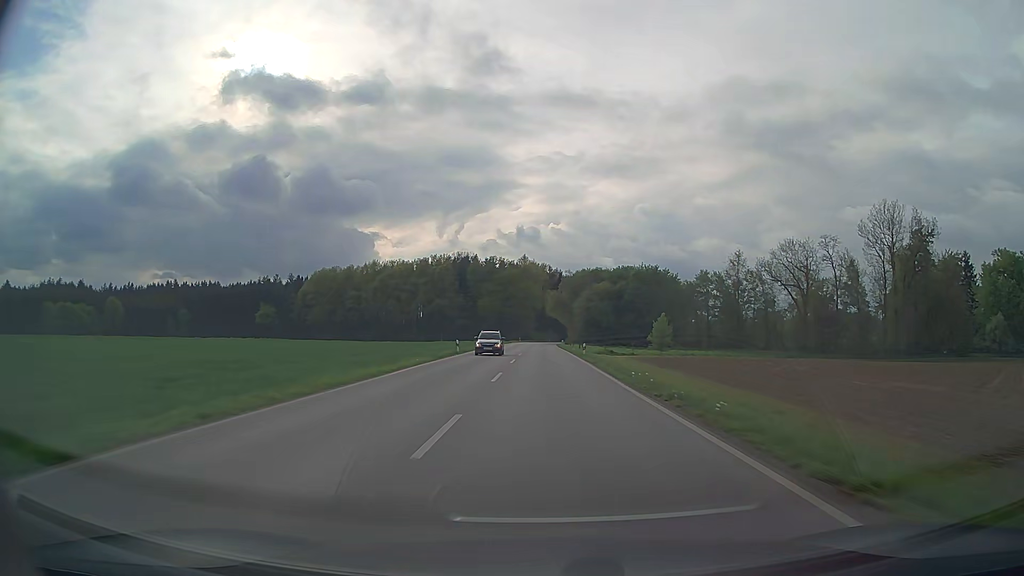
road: secondary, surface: asphalt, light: Day
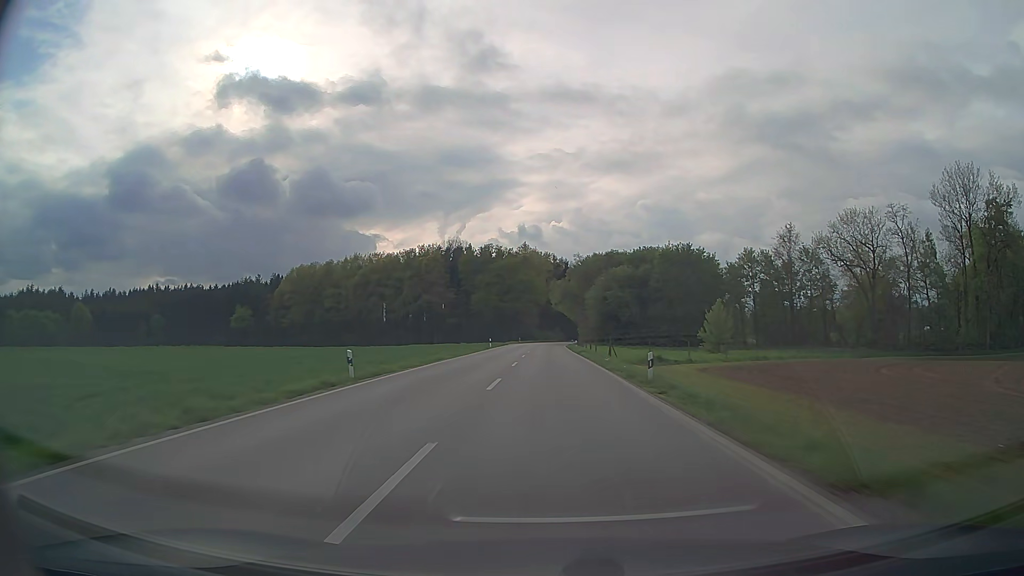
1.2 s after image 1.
(-0.1, +27.1) m; 0°
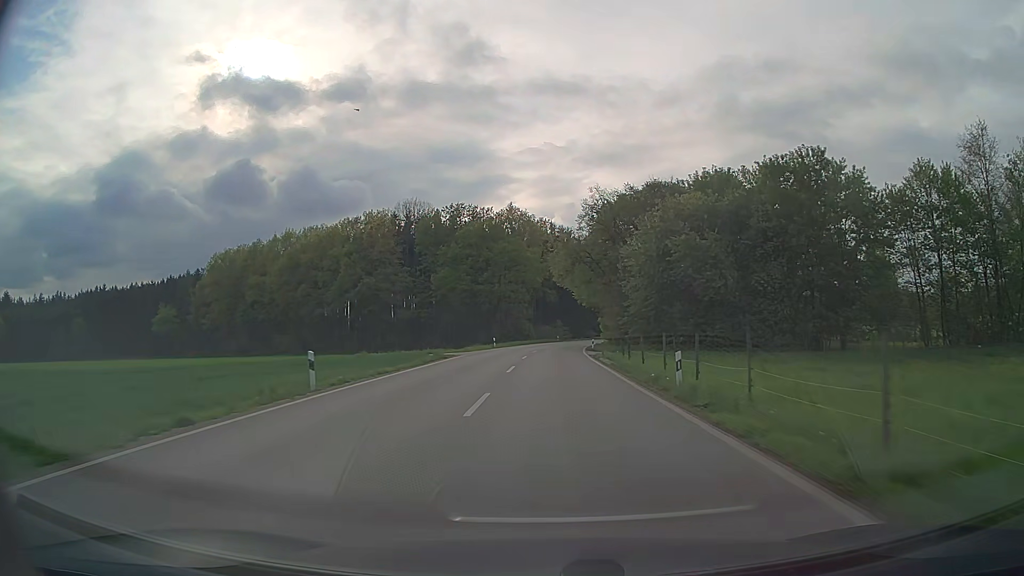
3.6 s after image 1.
(-0.1, +53.4) m; 0°
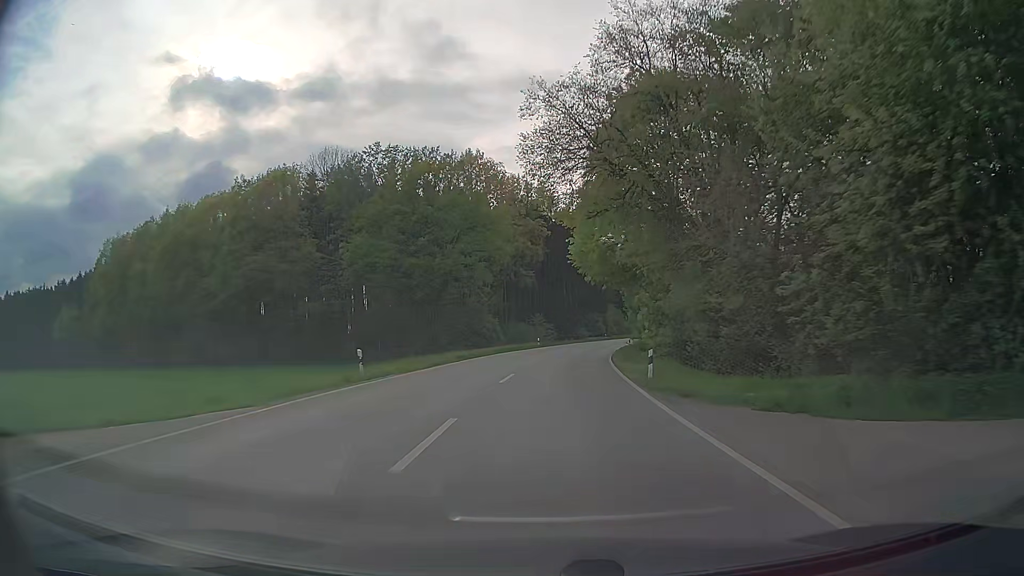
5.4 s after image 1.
(+0.4, +40.3) m; +2°
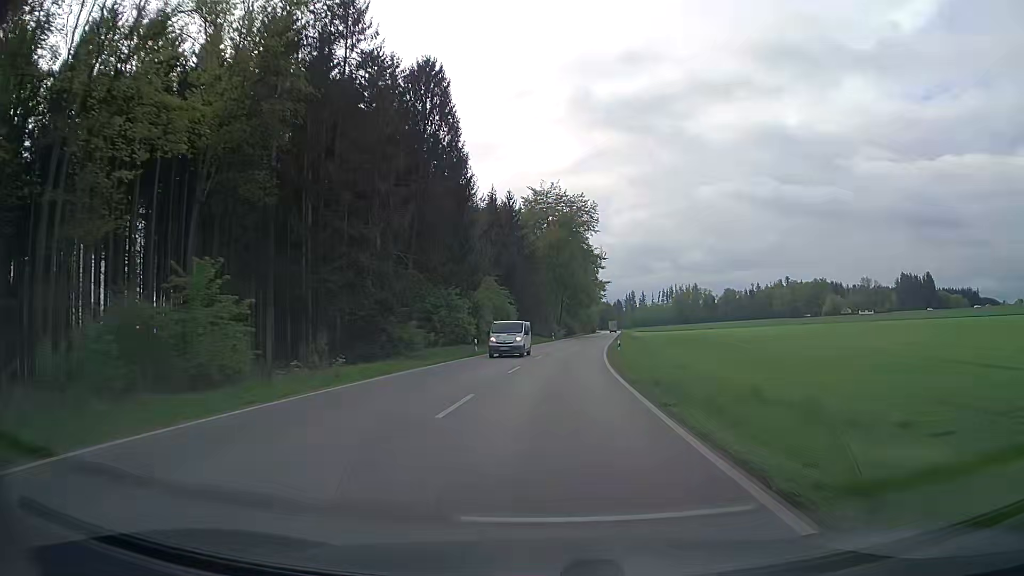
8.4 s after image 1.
(+5.7, +67.3) m; +11°
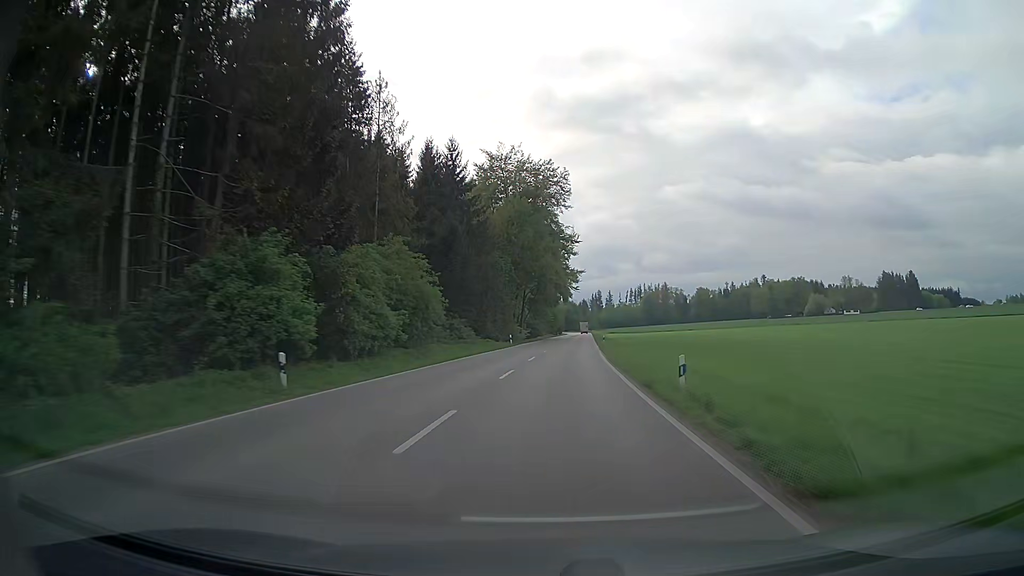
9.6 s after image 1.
(+0.8, +27.1) m; +3°
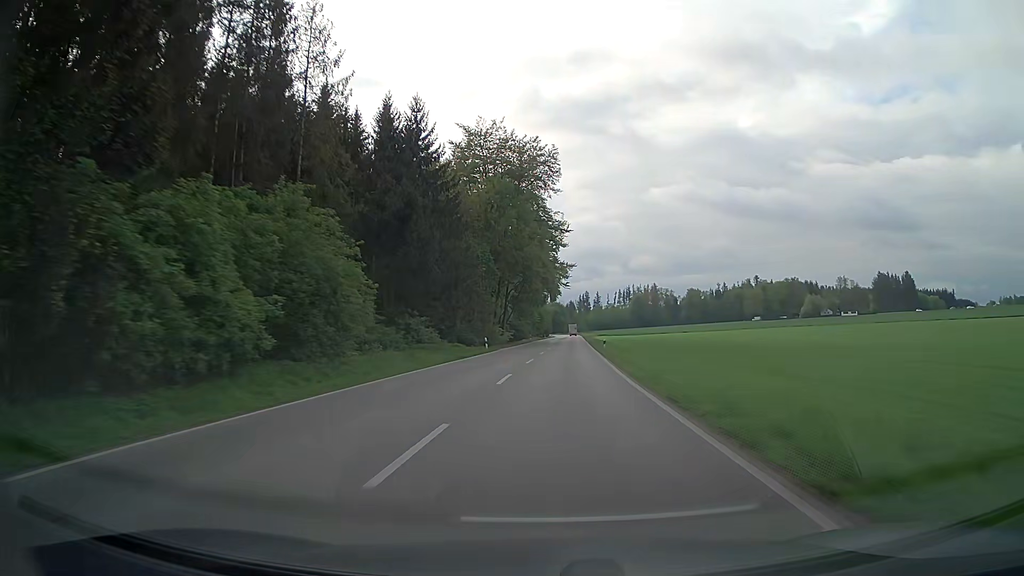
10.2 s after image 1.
(+0.2, +13.6) m; +1°
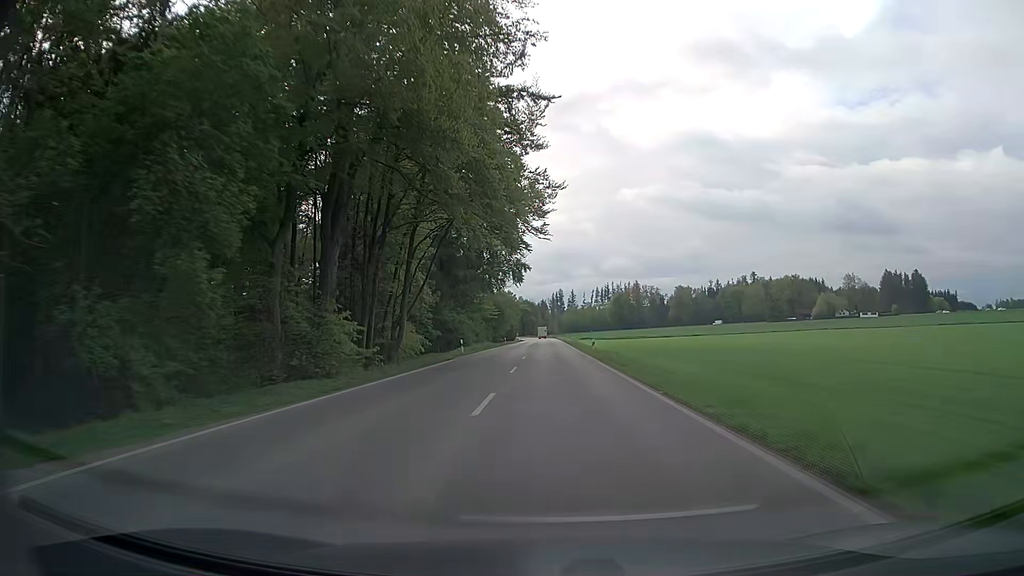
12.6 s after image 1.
(+1.7, +54.8) m; +3°
(0, +10) (0, +20) (0, +30) (0, +40) (0, +50) (0, +60) (0, +70) (0, +80) (0, +90) (0, +100) m
